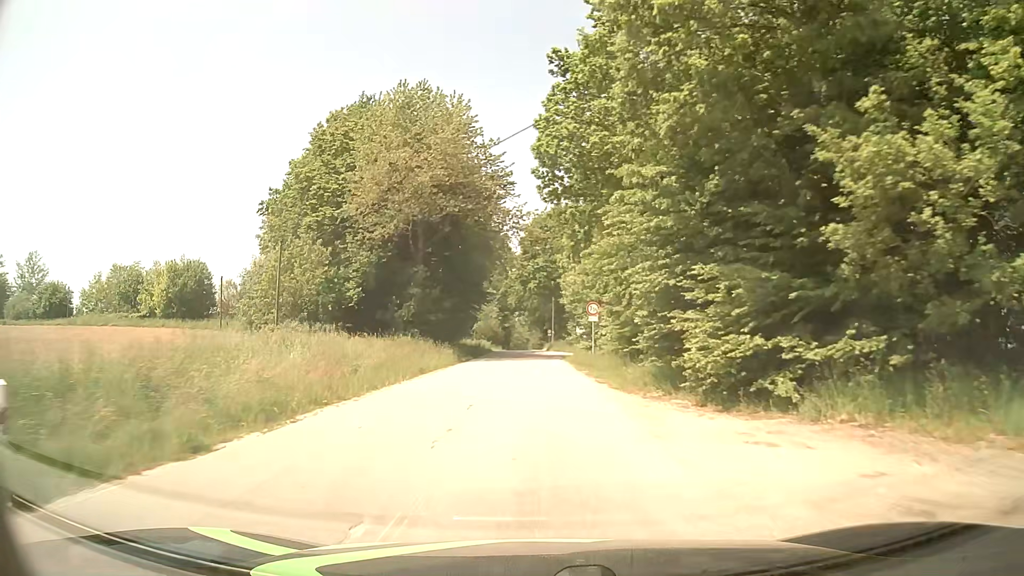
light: Day
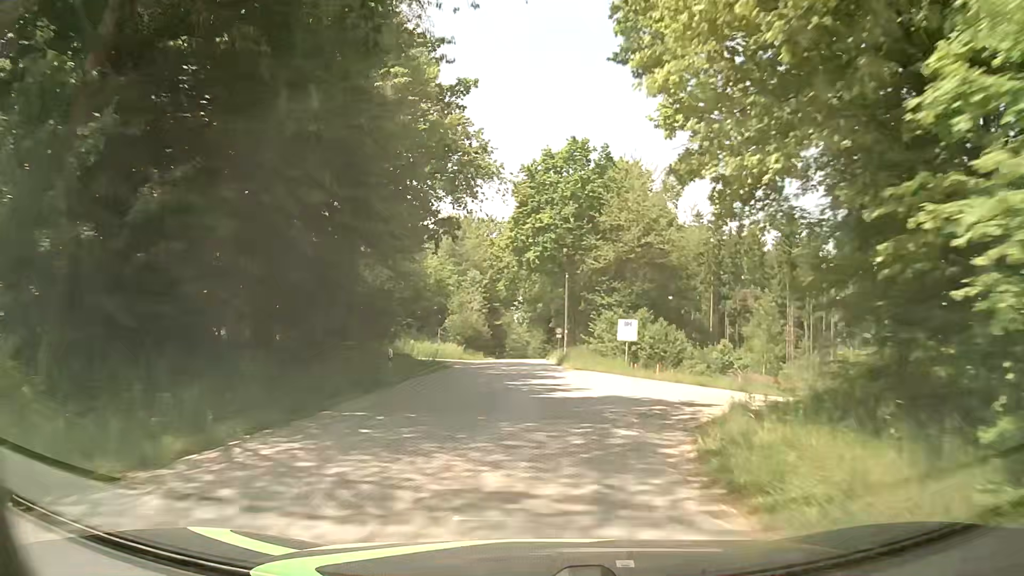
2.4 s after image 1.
(+0.3, +34.1) m; 0°
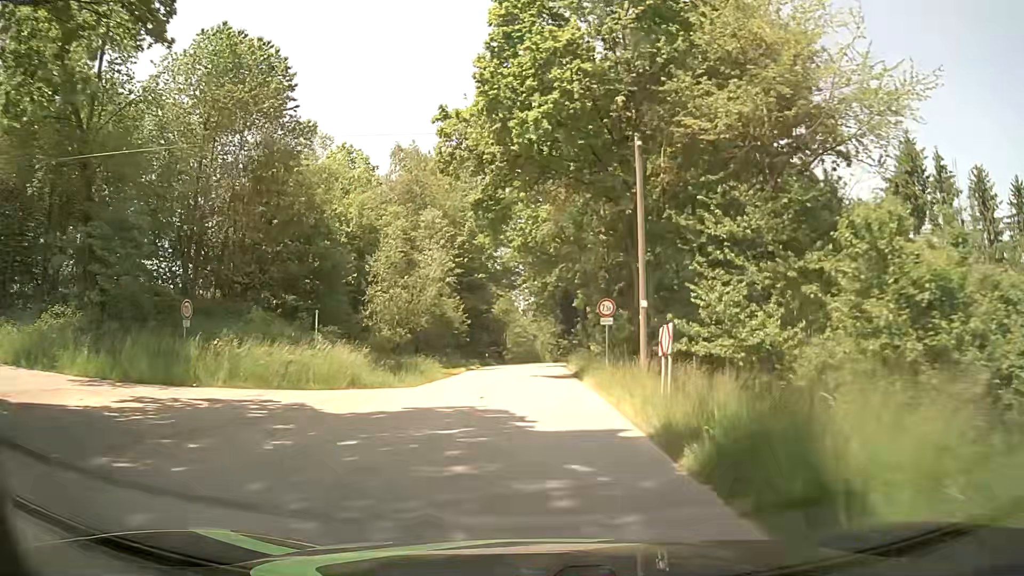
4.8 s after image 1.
(-0.1, +33.6) m; 0°
(0, +10) (0, +20) (0, +30) (0, +40) (0, +50) (0, +60) (-1, +70) (-1, +80) (-1, +90) (-1, +100) m
